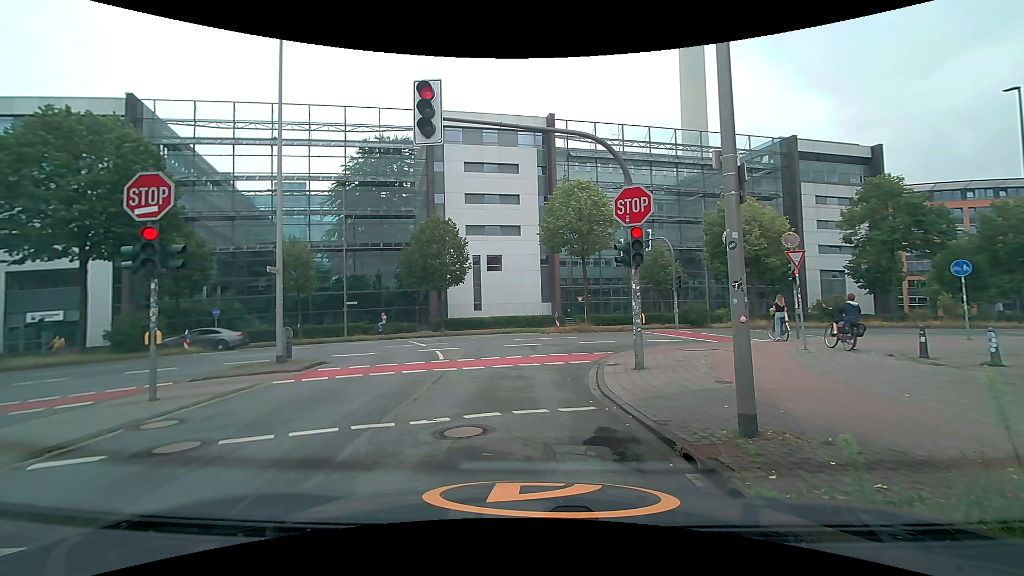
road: unclassified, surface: asphalt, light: Day
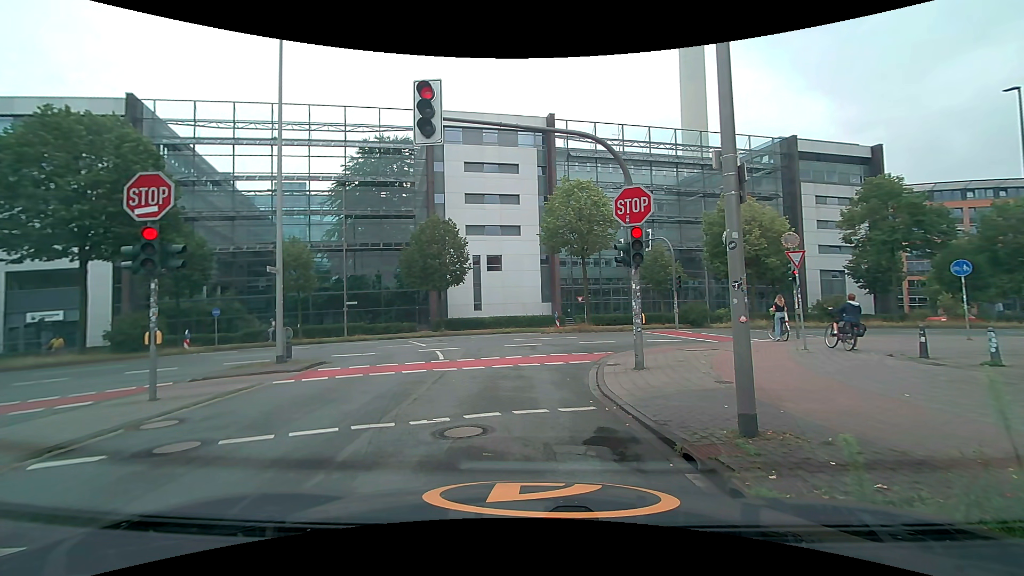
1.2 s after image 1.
(0.0, 0.0) m; 0°
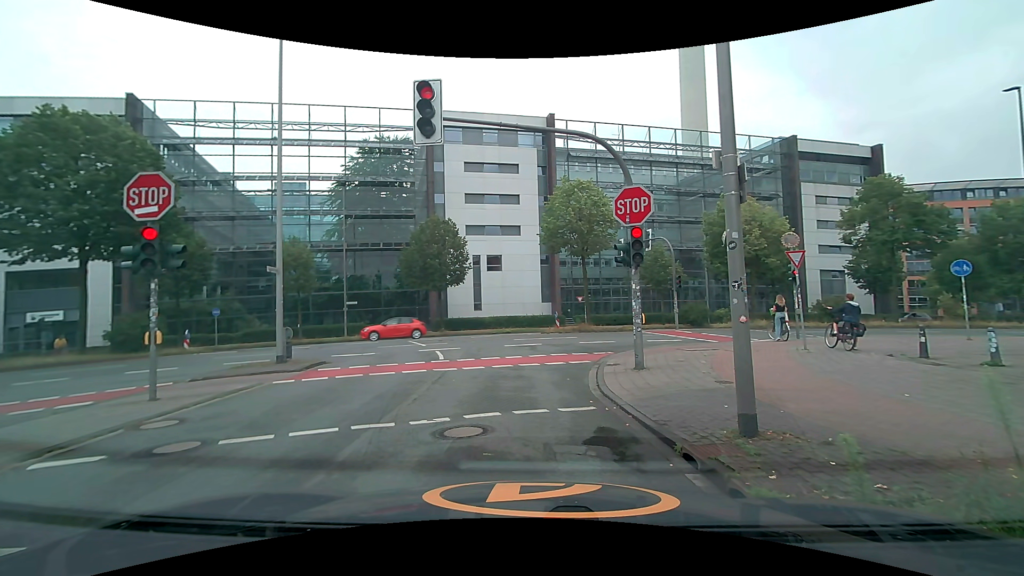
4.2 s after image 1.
(0.0, 0.0) m; 0°
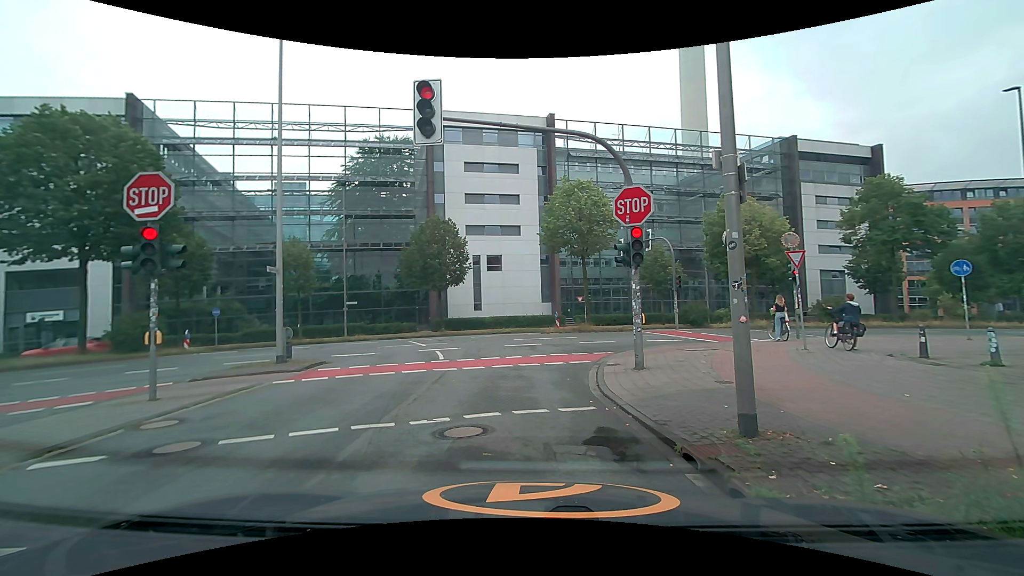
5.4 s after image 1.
(0.0, 0.0) m; 0°
